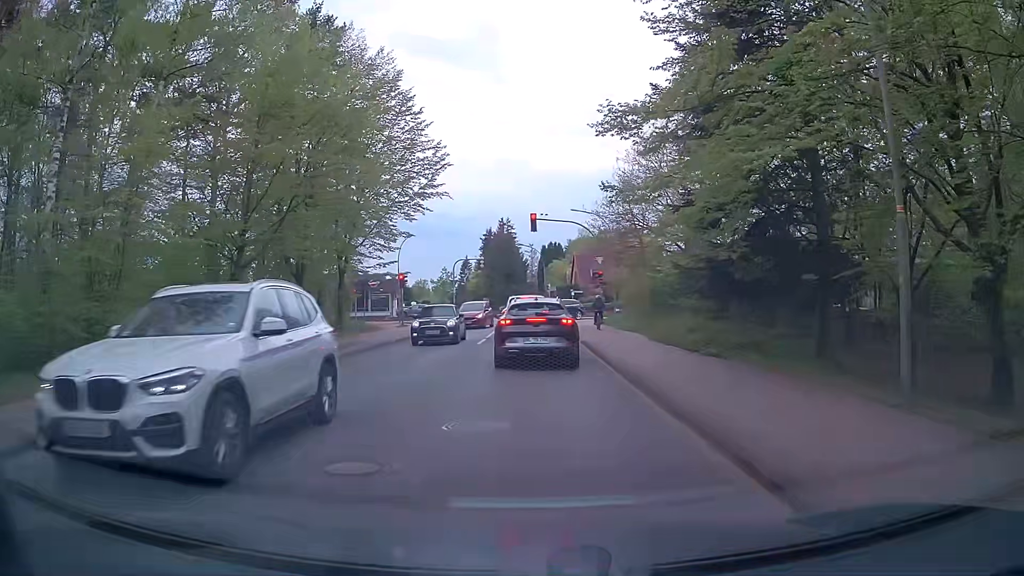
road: unclassified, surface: asphalt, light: Day
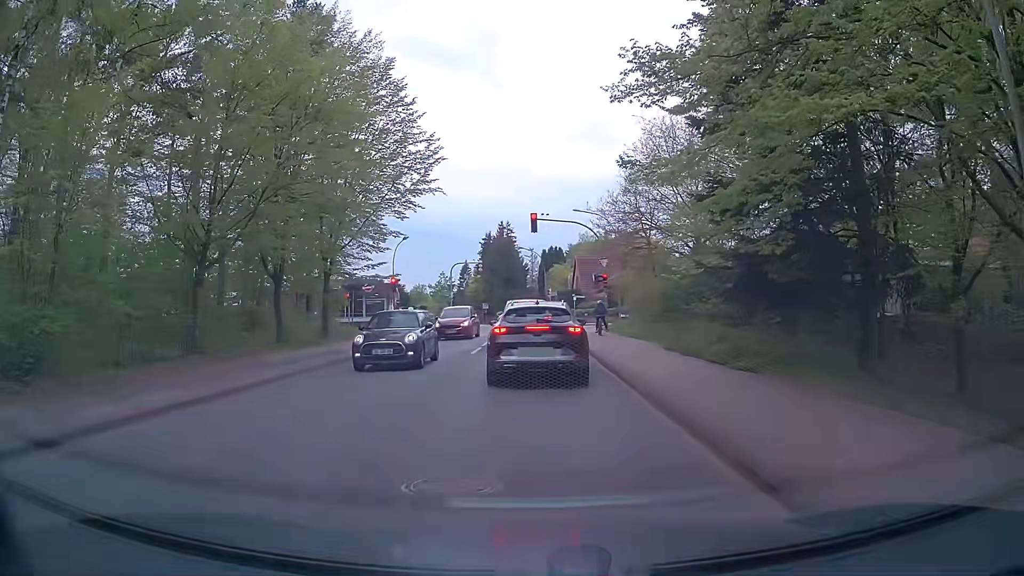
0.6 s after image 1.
(+0.1, +2.3) m; +1°
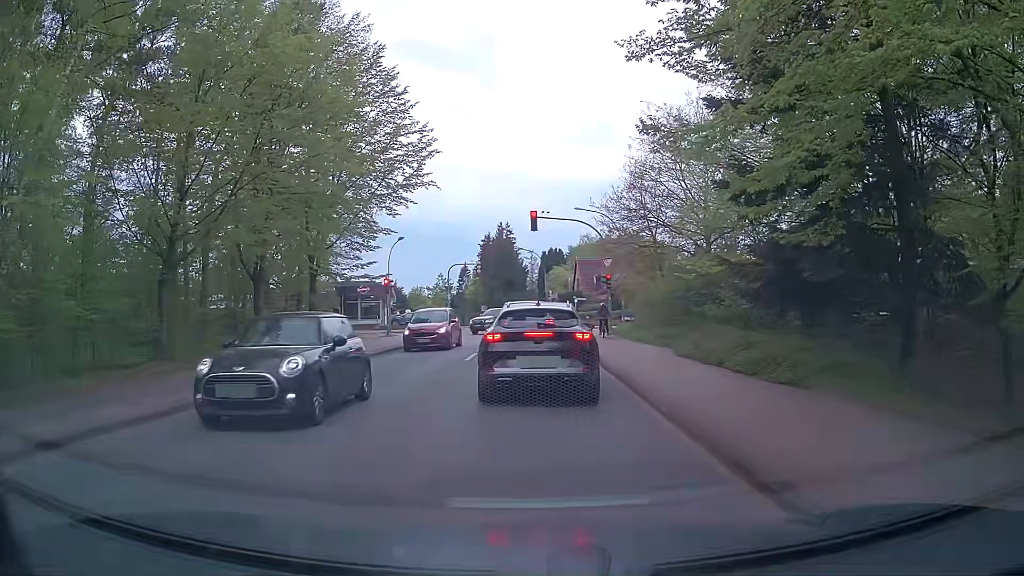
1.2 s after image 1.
(0.0, +1.8) m; 0°
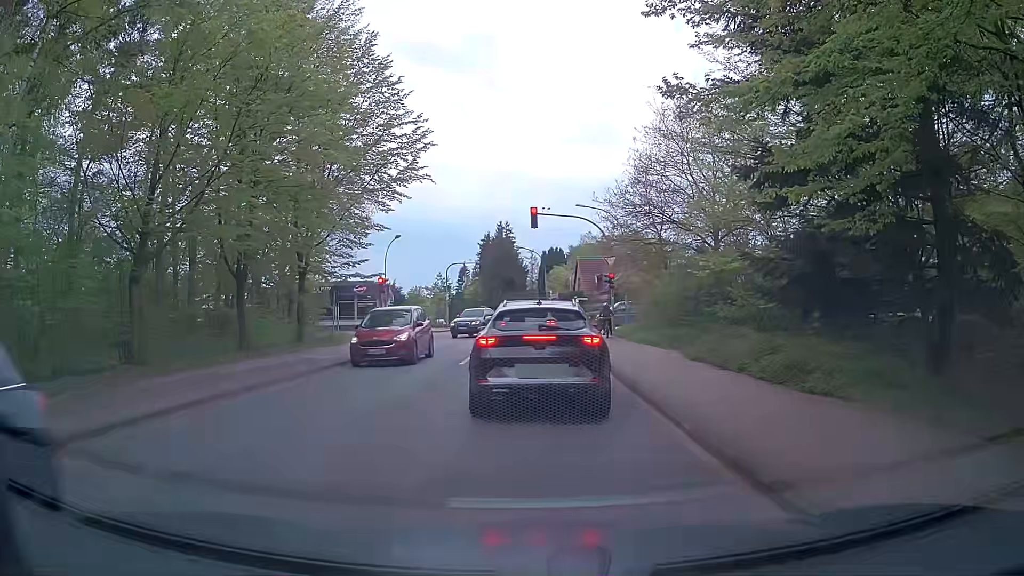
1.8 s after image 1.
(0.0, +1.3) m; +2°
